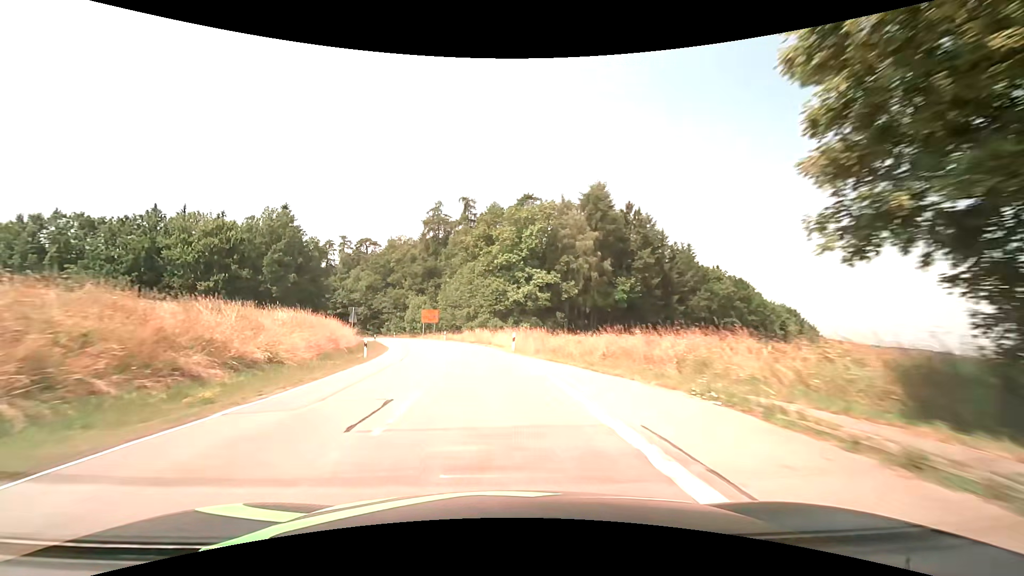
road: tertiary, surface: asphalt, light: Day
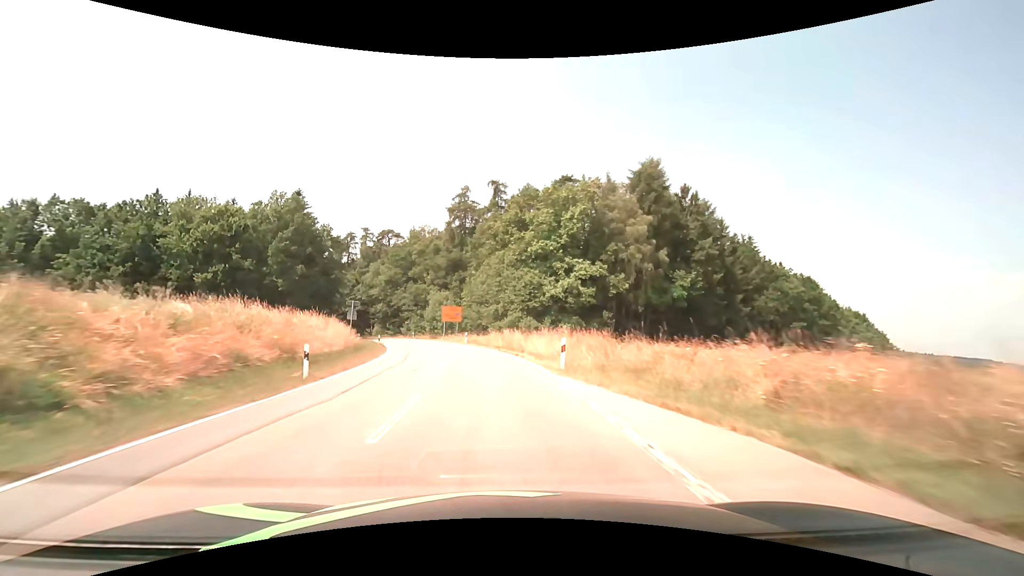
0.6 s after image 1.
(-0.3, +11.5) m; -3°
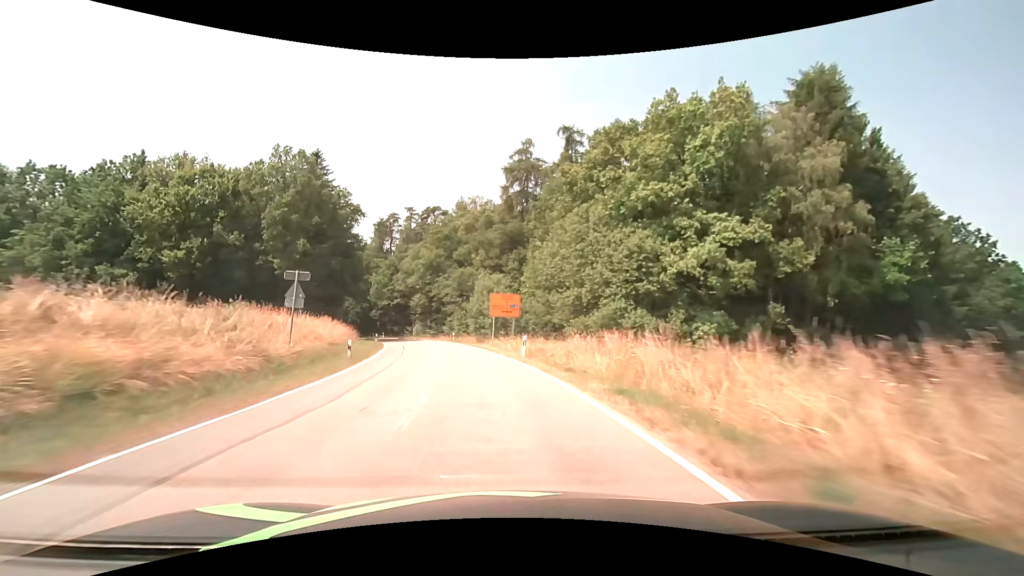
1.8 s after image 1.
(-1.5, +23.1) m; -7°
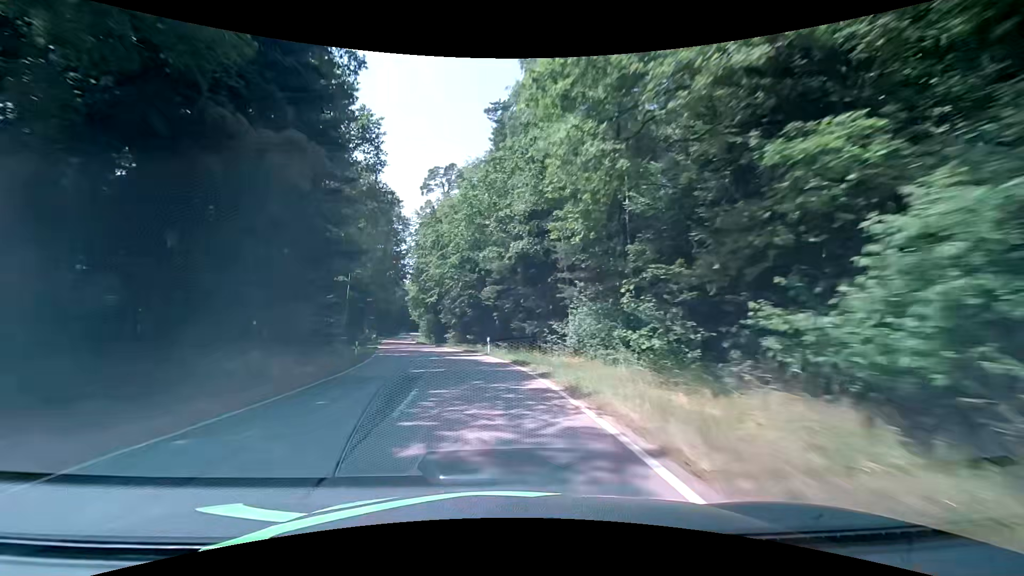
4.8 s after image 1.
(-9.8, +58.2) m; -19°
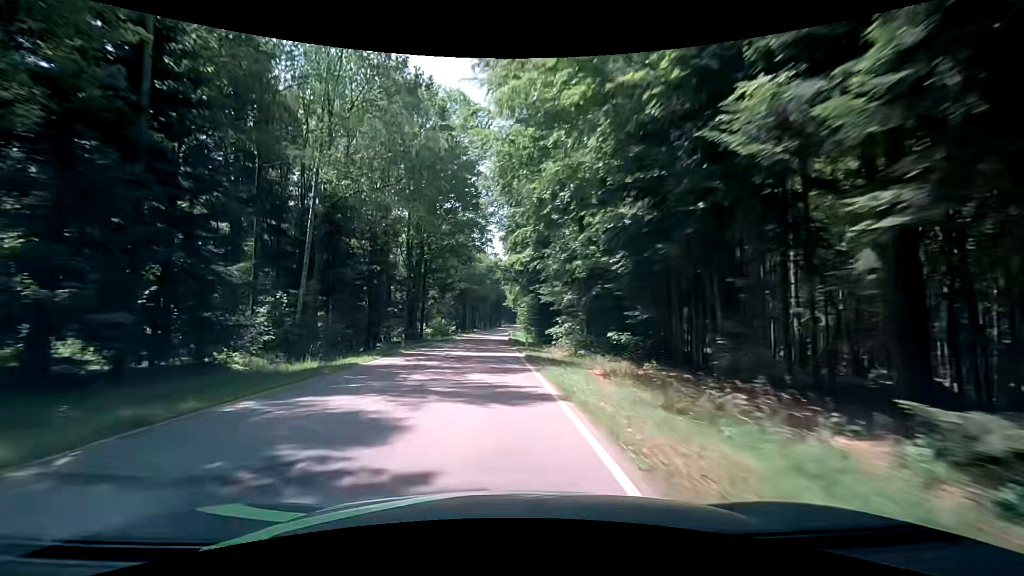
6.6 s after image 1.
(-3.7, +36.6) m; -12°
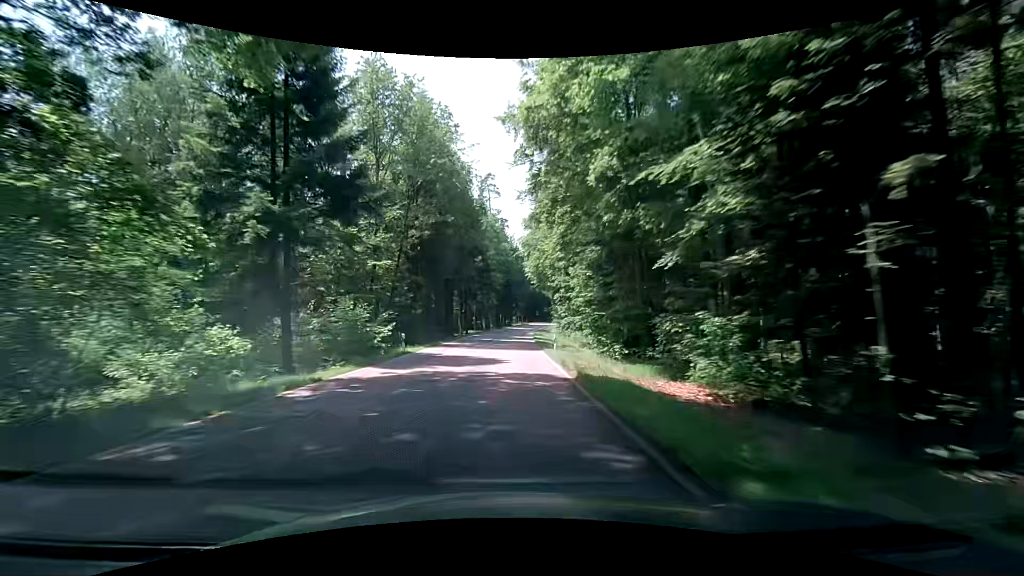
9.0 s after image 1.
(-2.1, +50.6) m; -2°
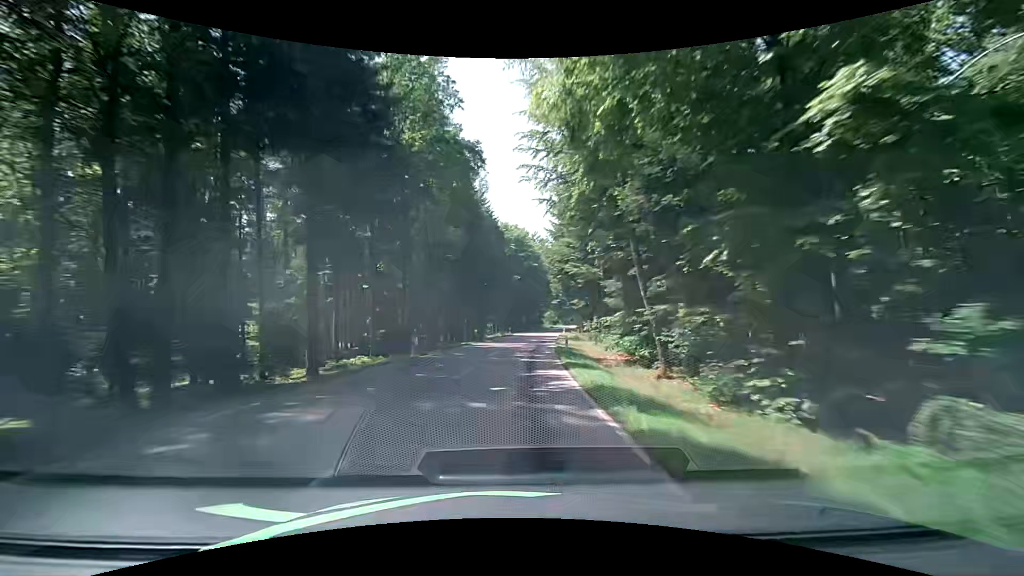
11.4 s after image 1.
(+1.1, +51.1) m; +2°
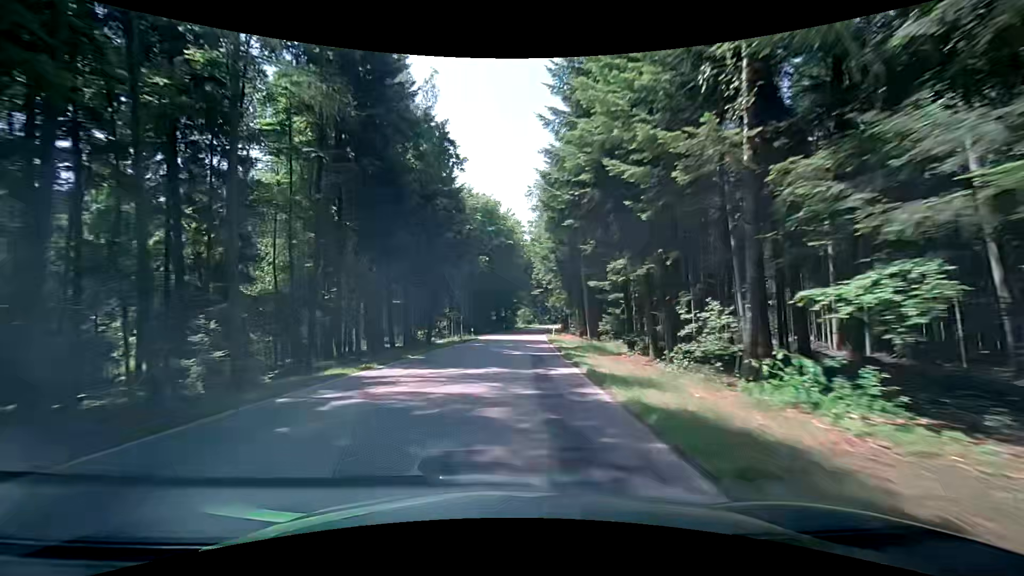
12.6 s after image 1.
(+0.7, +25.3) m; +2°
(0, +10) (+1, +20) (+1, +30) (+2, +40) (+3, +50) (+4, +60) (+5, +70) (+6, +80) (+7, +90) (+9, +100) m
